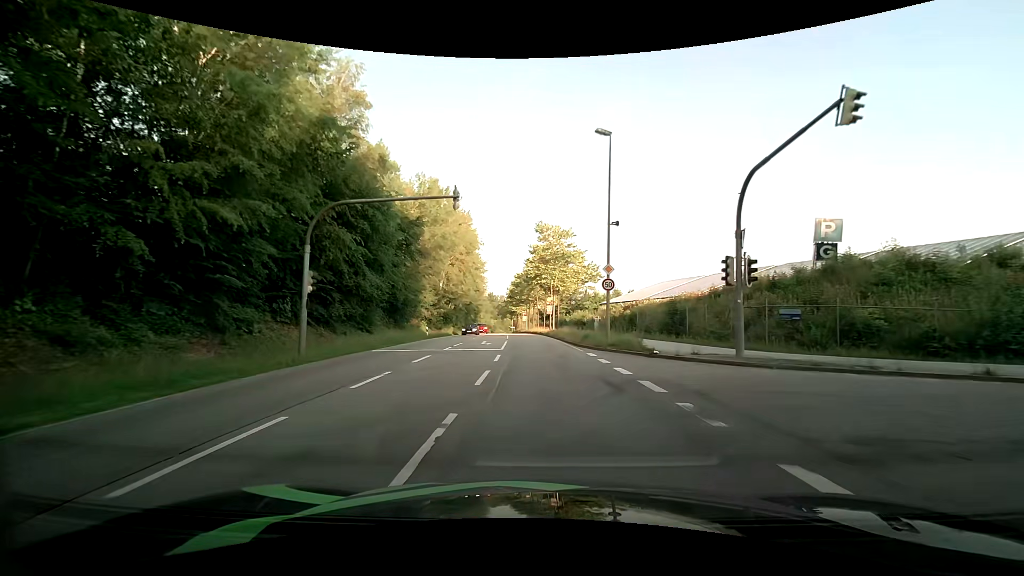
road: secondary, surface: asphalt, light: Day
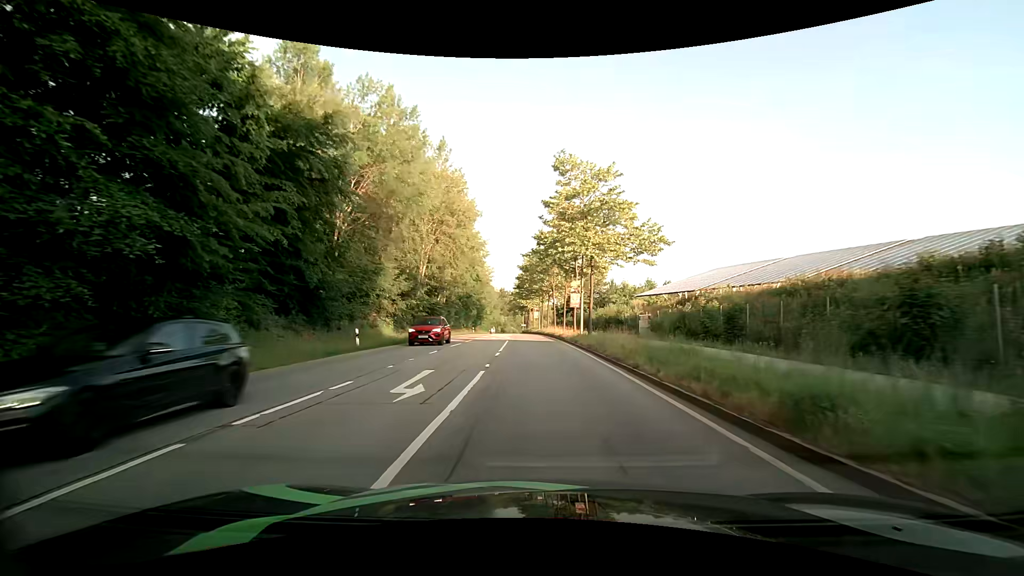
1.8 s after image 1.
(-0.5, +20.4) m; -2°
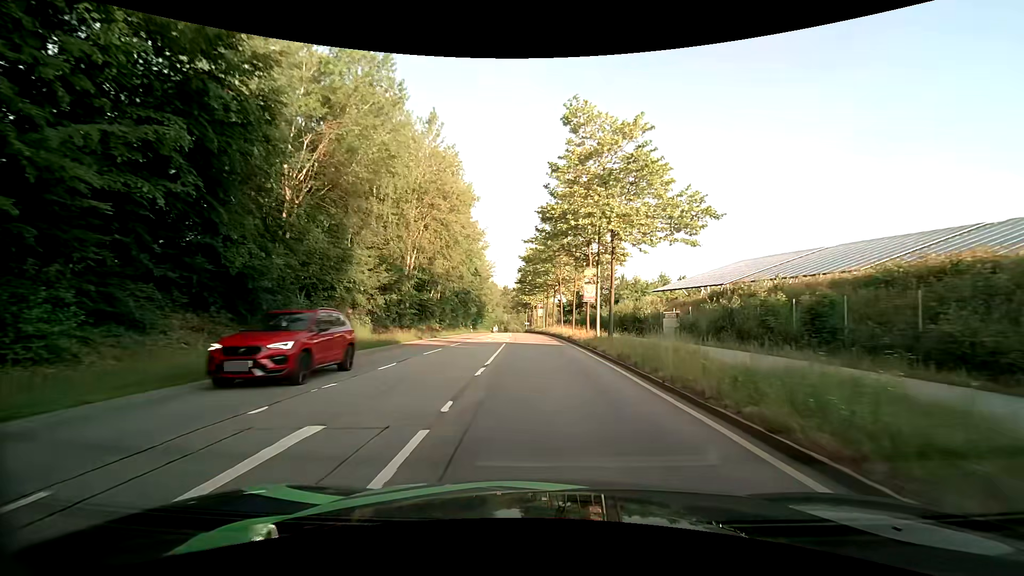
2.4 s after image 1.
(0.0, +7.0) m; 0°
(0, +10) (0, +20) (-1, +30) (-1, +40) (-2, +50) (-3, +60) (-3, +70) (-4, +80) (-4, +90) (-5, +100) m
